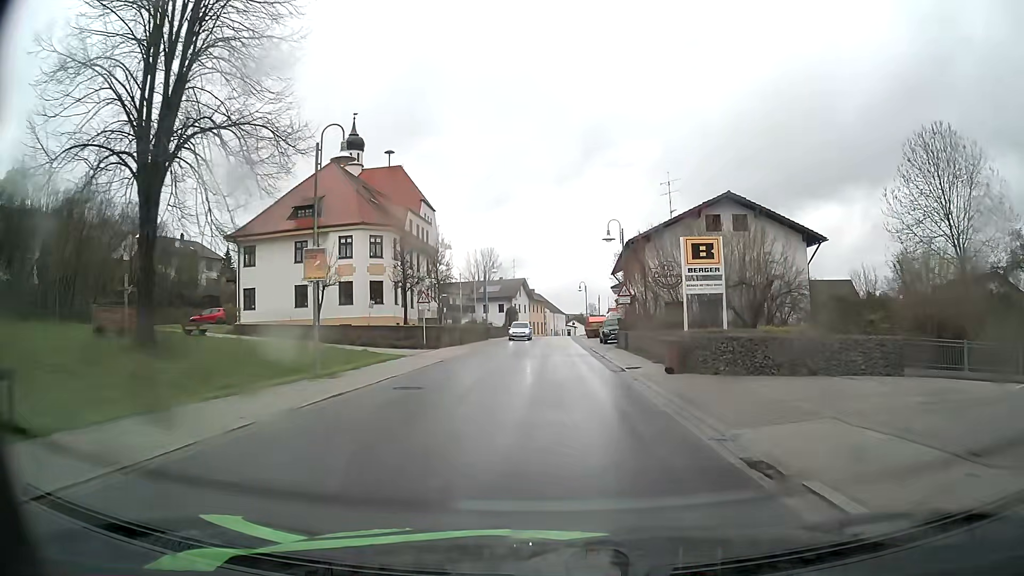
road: secondary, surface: asphalt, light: Day
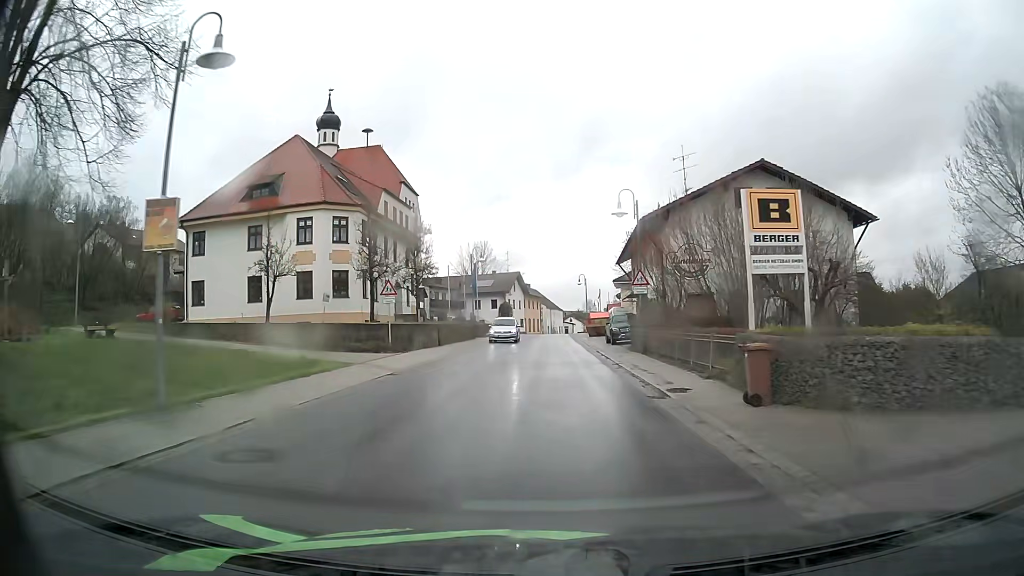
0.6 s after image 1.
(0.0, +7.7) m; 0°
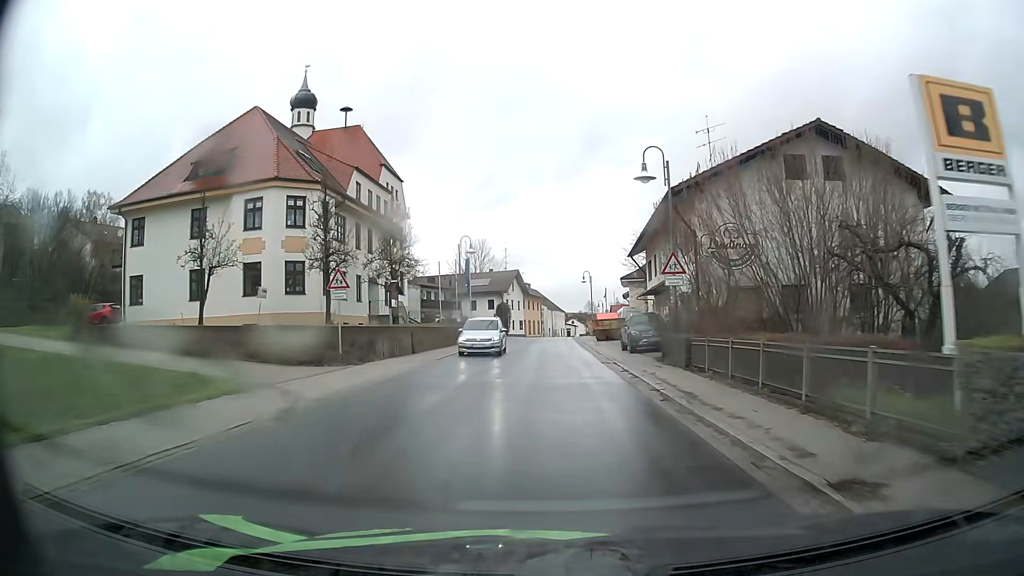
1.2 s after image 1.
(0.0, +7.8) m; 0°
(0, +10) (0, +20) (0, +30) (0, +40) (0, +50) (0, +60) (+1, +70) (+1, +80) (+2, +90) (+2, +100) m
